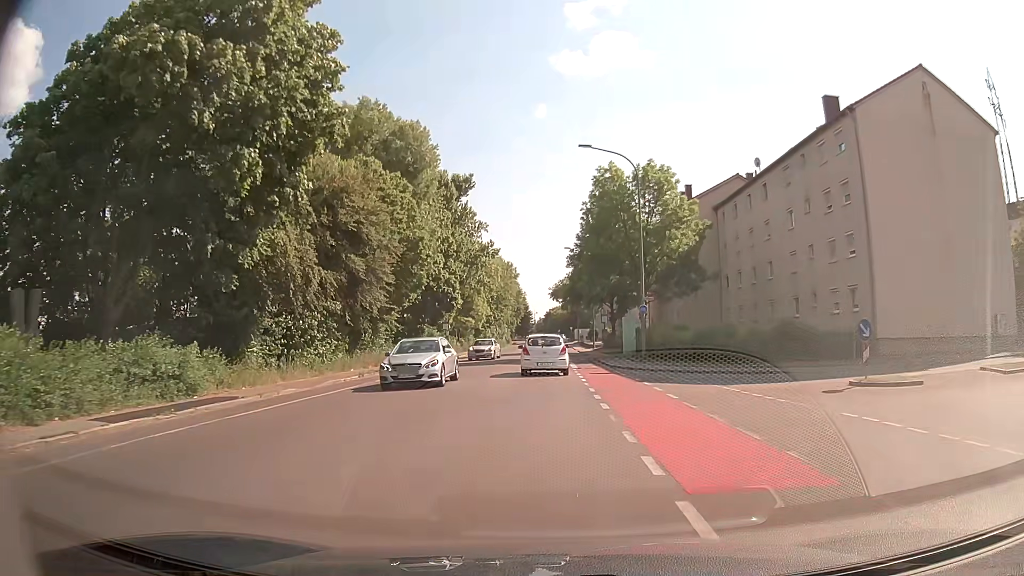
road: tertiary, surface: asphalt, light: Day
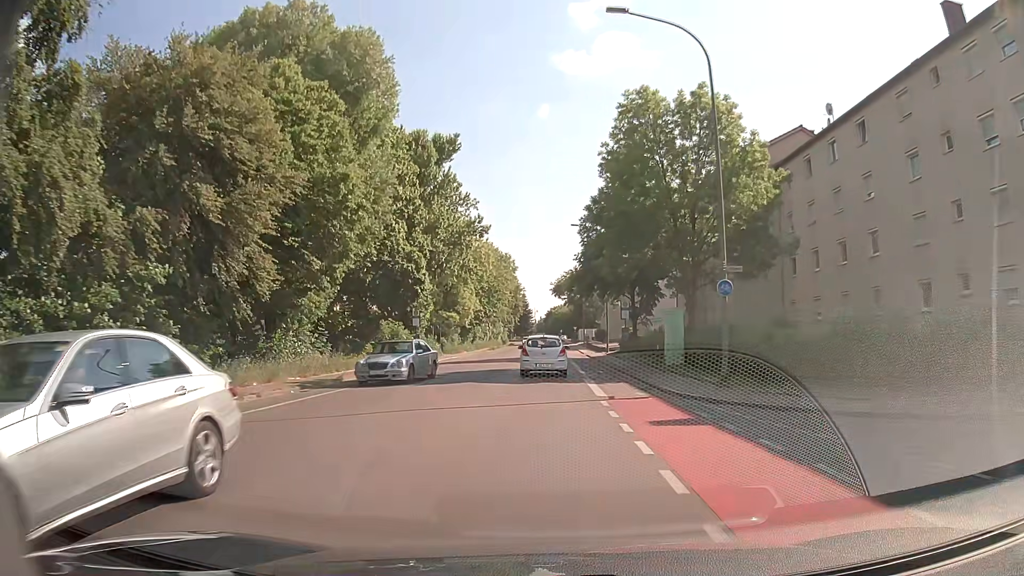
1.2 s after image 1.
(0.0, +15.1) m; 0°
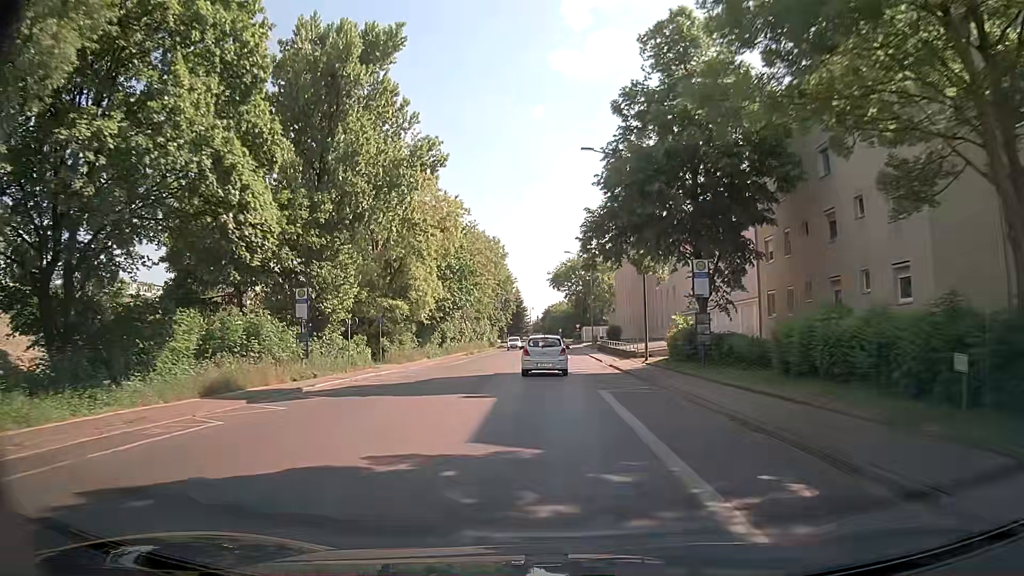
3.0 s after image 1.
(+0.1, +23.1) m; -1°
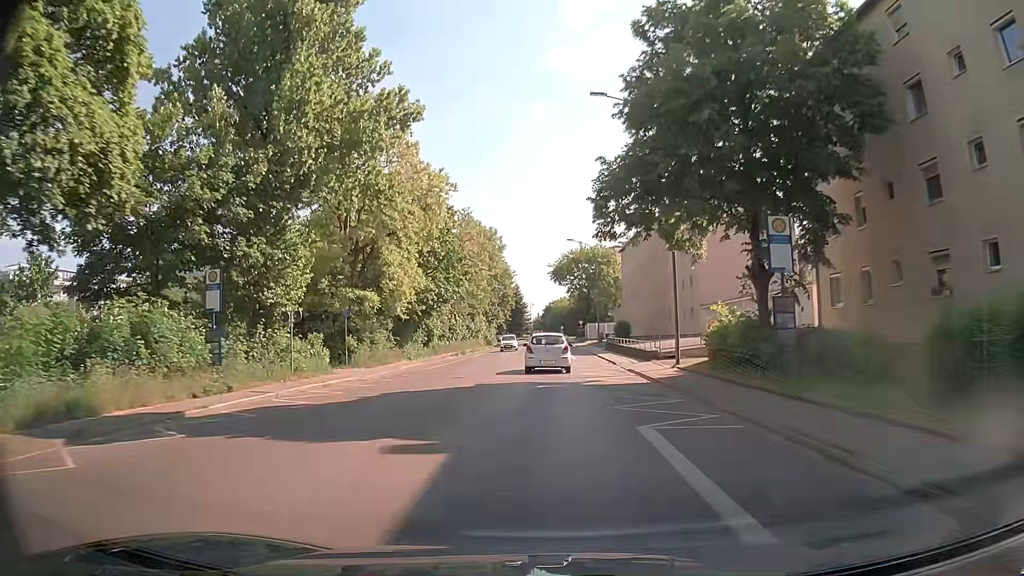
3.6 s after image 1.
(+0.2, +7.7) m; +2°
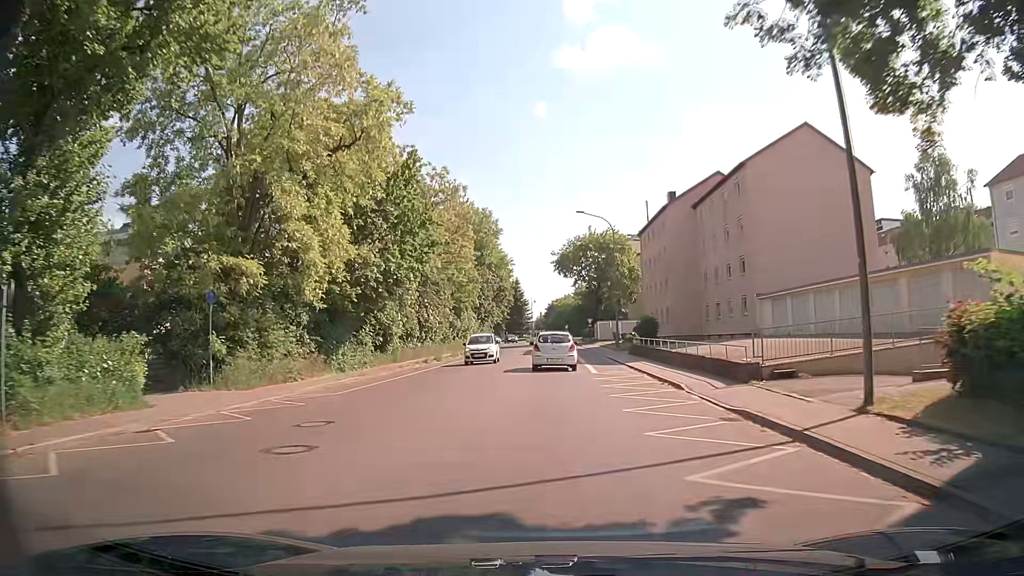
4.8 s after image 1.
(-0.1, +15.4) m; -1°
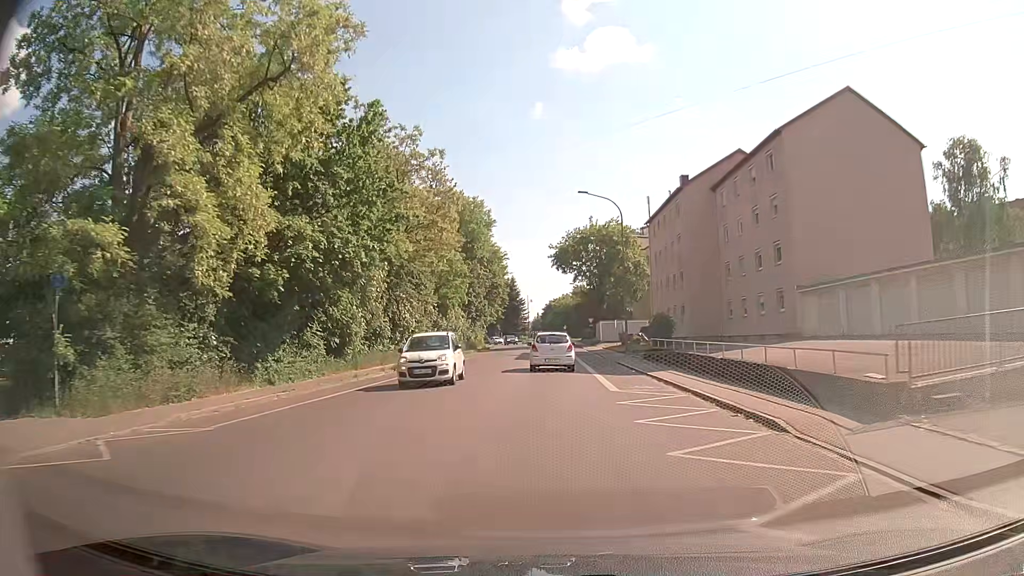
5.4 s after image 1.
(0.0, +7.7) m; 0°
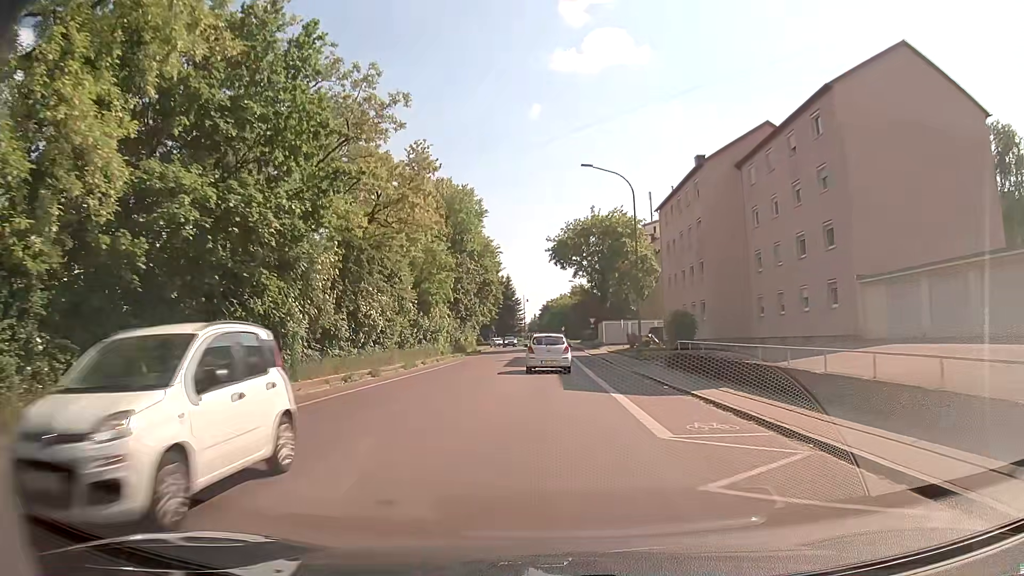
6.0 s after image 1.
(0.0, +7.7) m; 0°
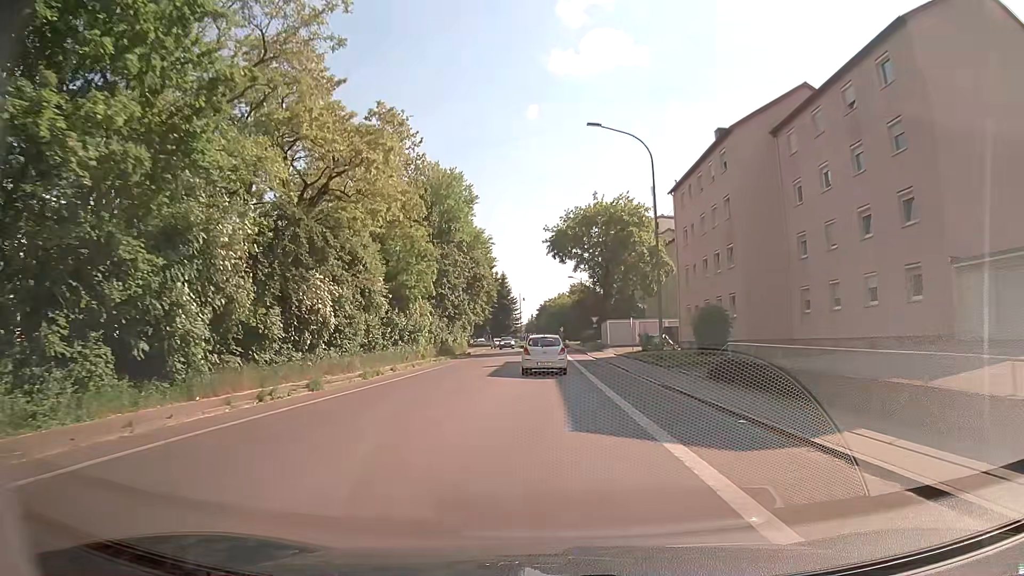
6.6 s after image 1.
(+0.1, +7.7) m; +1°
